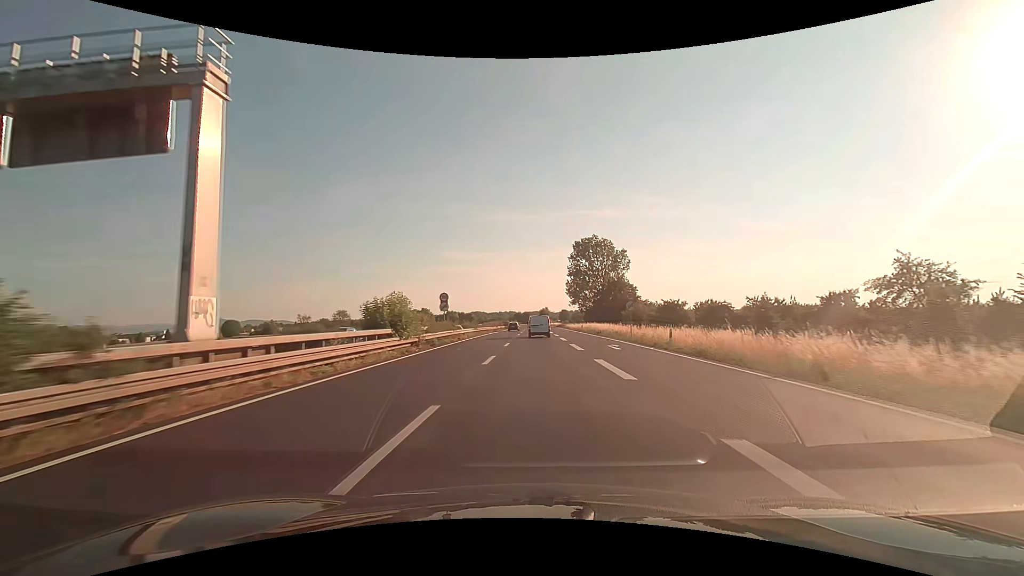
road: trunk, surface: asphalt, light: Day
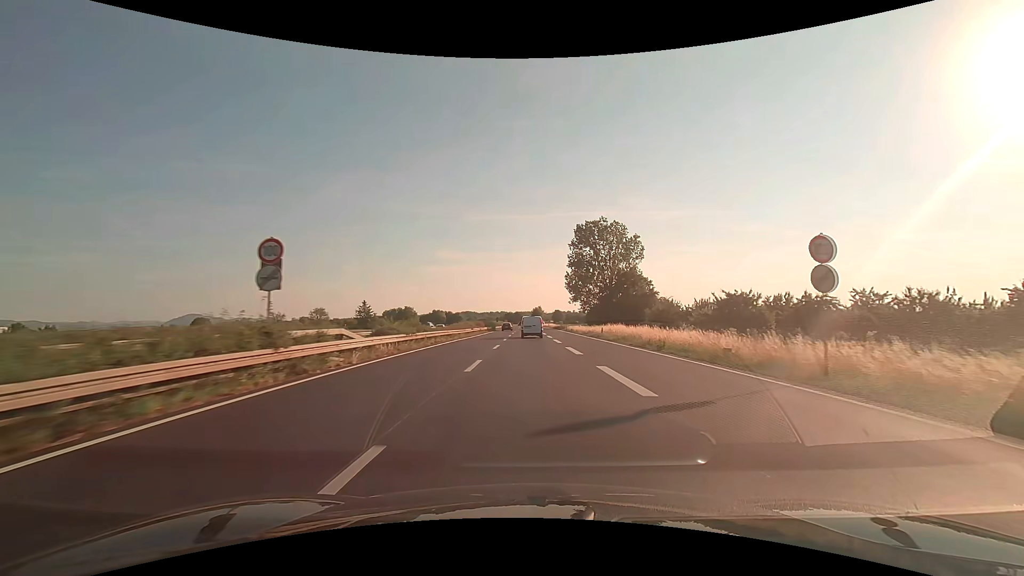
(+0.2, +26.7) m; +1°
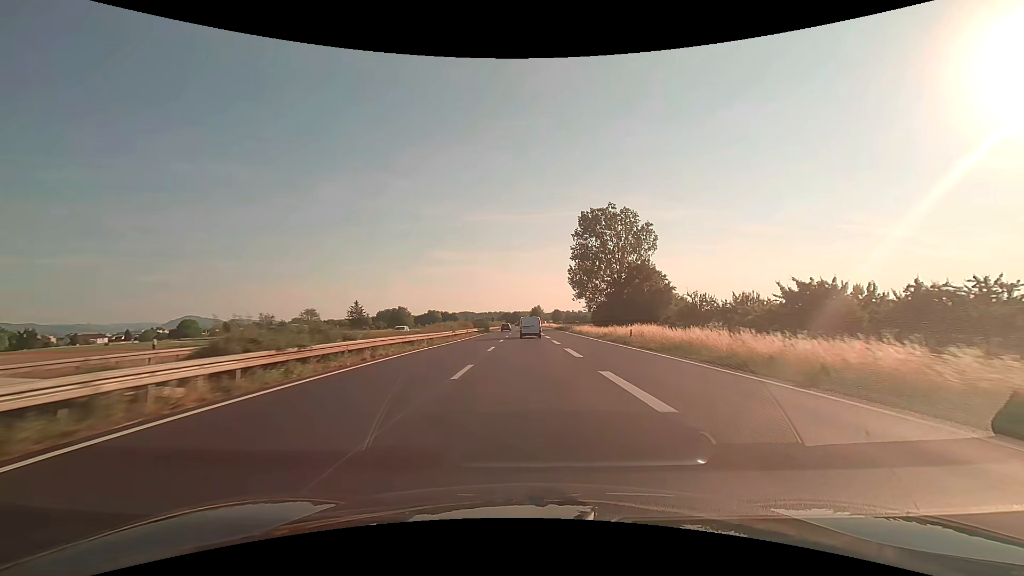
(0.0, +13.5) m; 0°
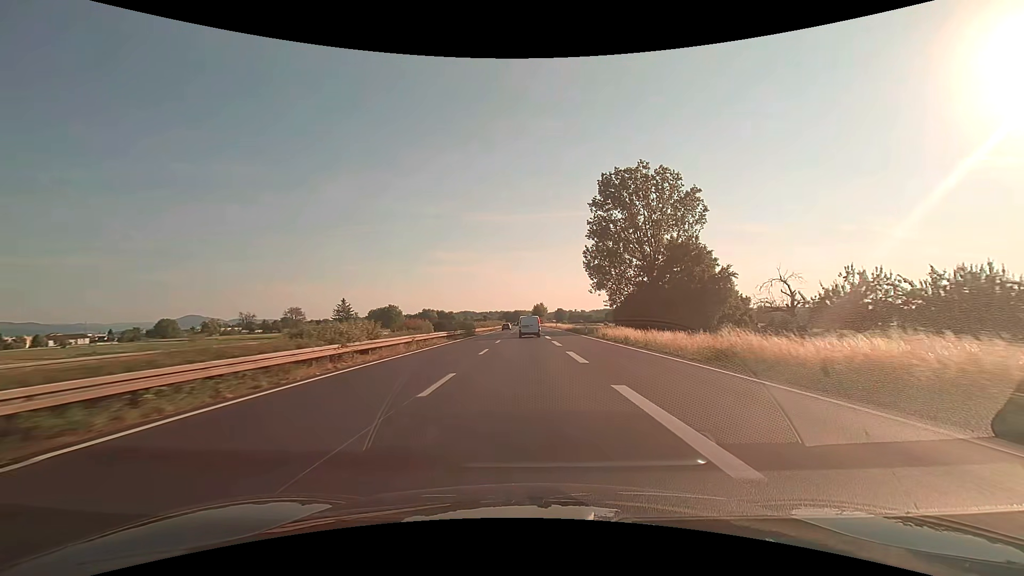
(0.0, +27.1) m; 0°
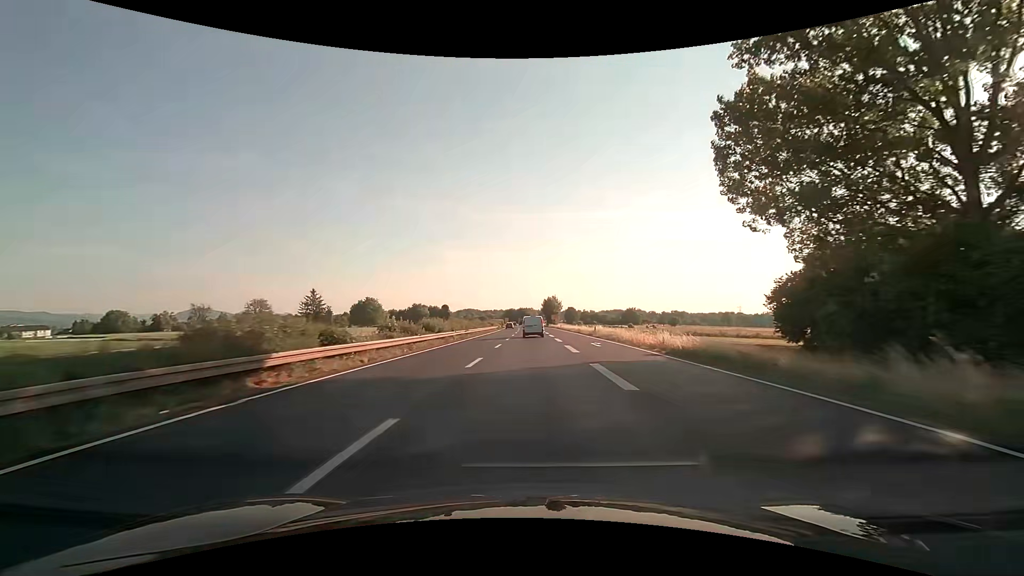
(-0.4, +54.7) m; -1°
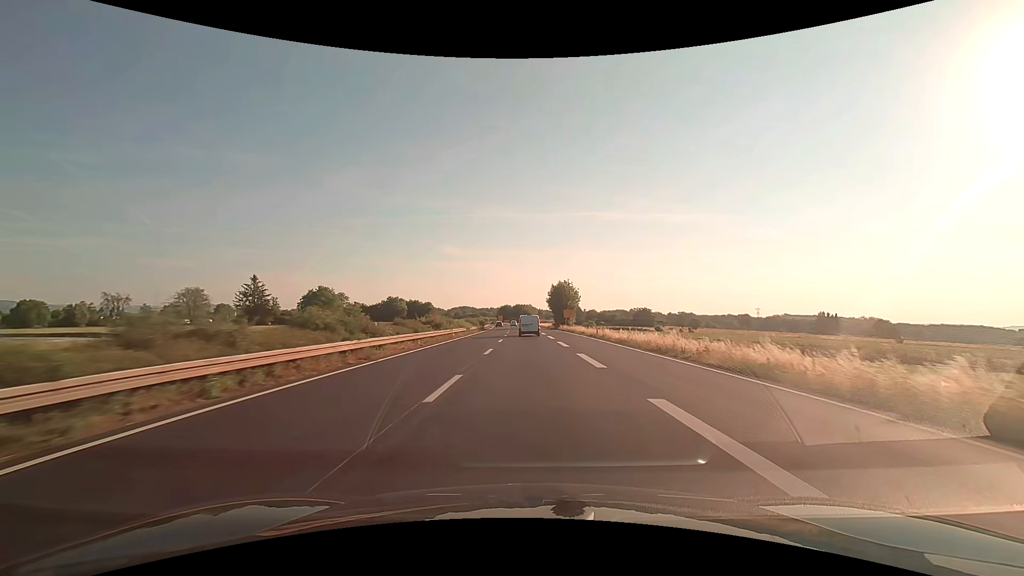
(+0.1, +55.3) m; 0°
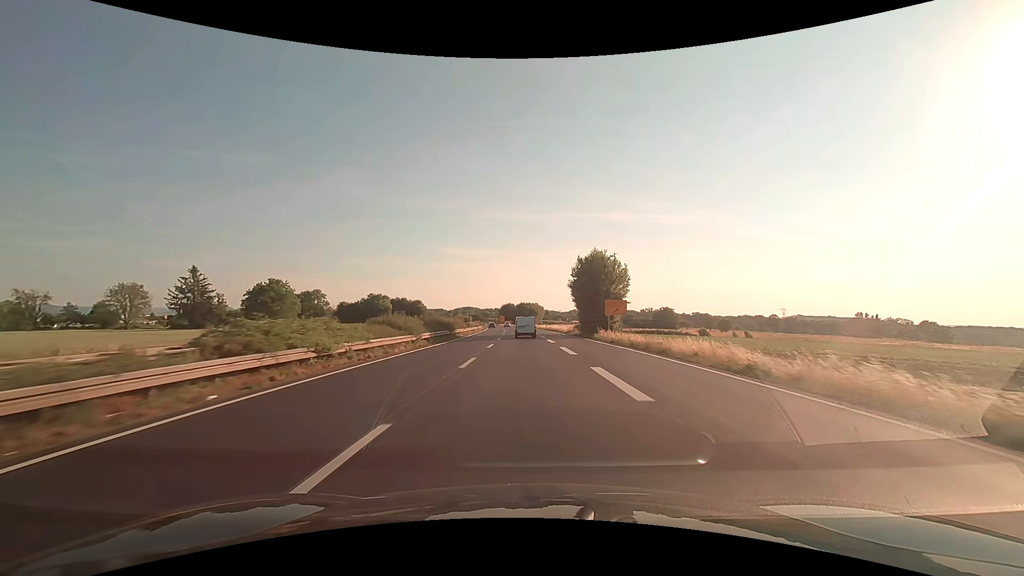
(-0.2, +42.0) m; -1°
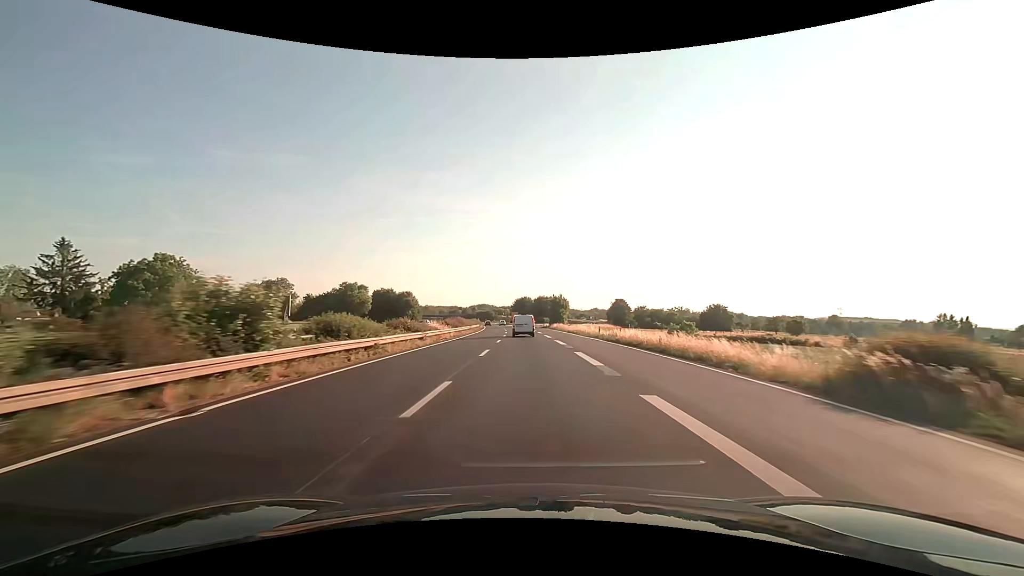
(-1.0, +56.2) m; -2°
(0, +10) (0, +20) (0, +30) (0, +40) (-1, +50) (-1, +60) (-1, +70) (-2, +80) (-2, +90) (-3, +100) m
